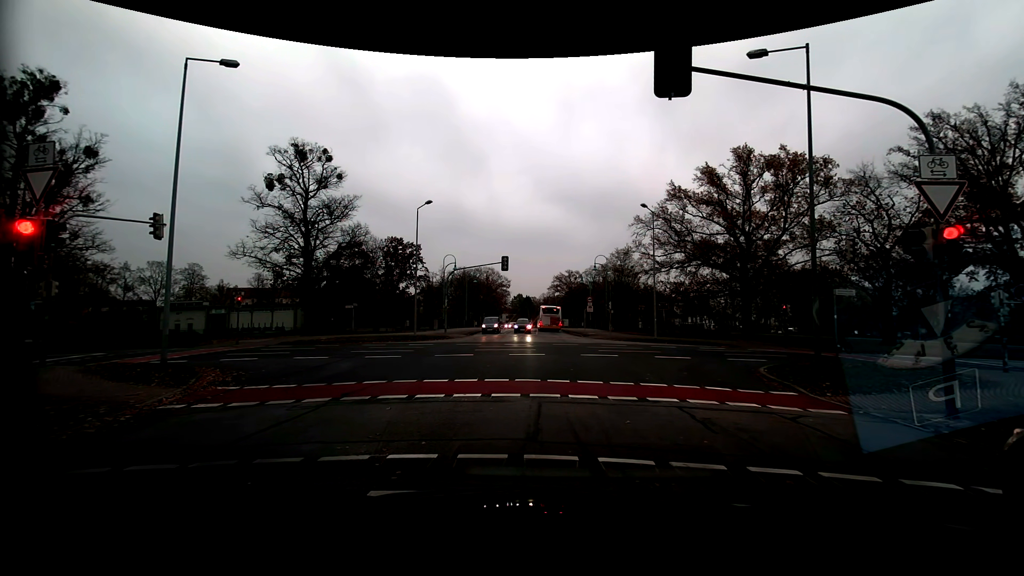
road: residential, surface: asphalt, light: Day
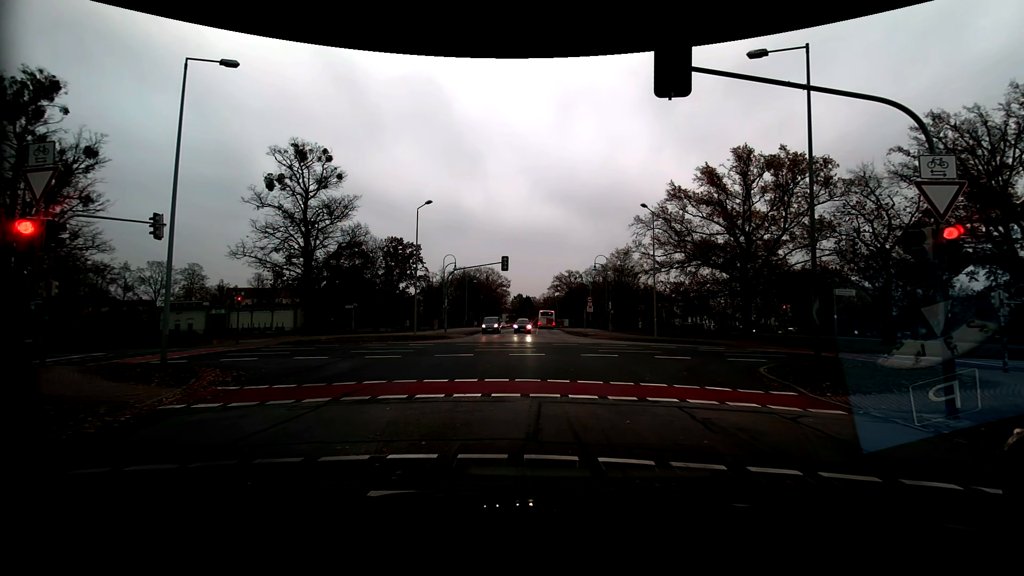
(0.0, 0.0) m; 0°
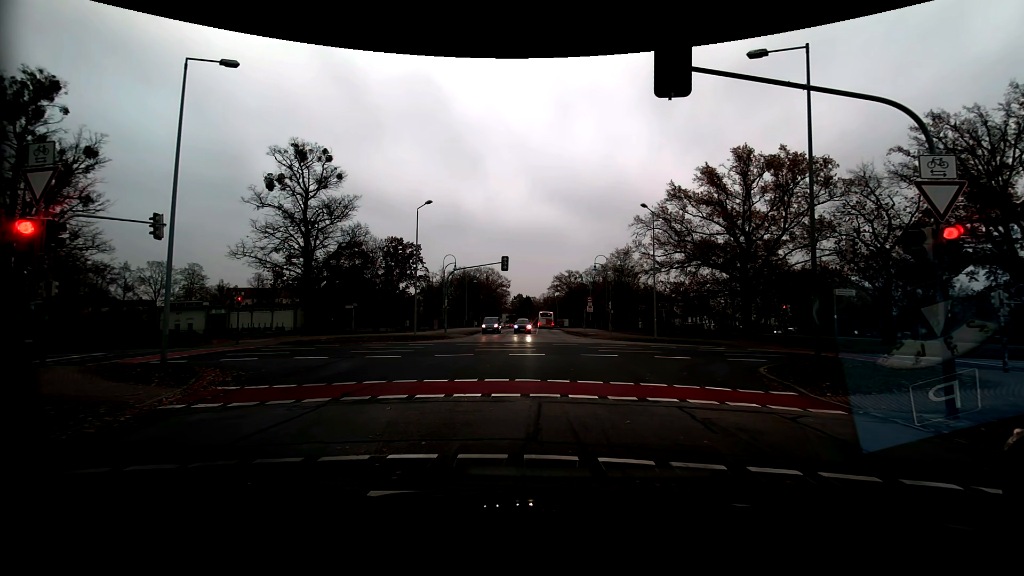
(0.0, 0.0) m; 0°
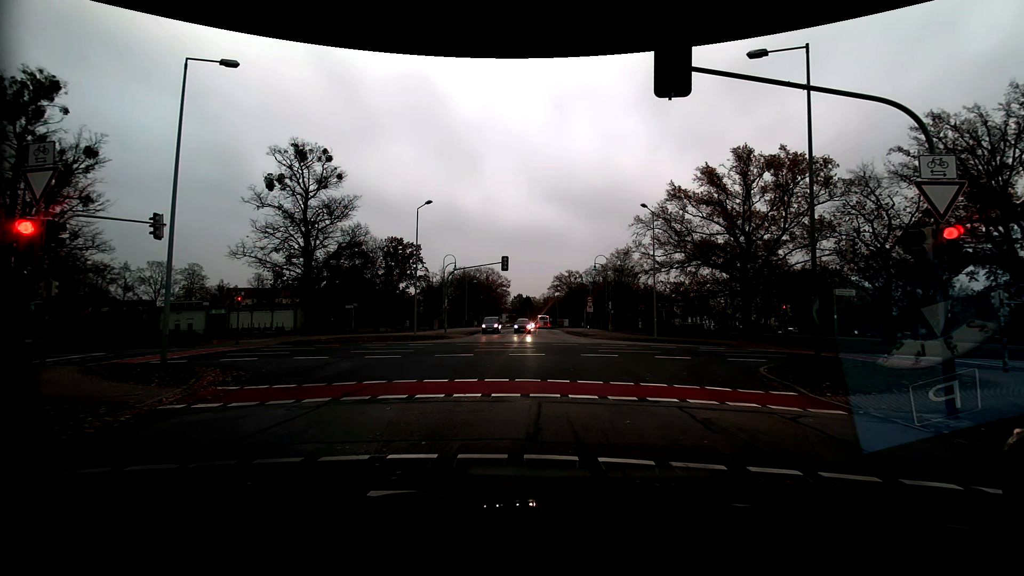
(0.0, 0.0) m; 0°
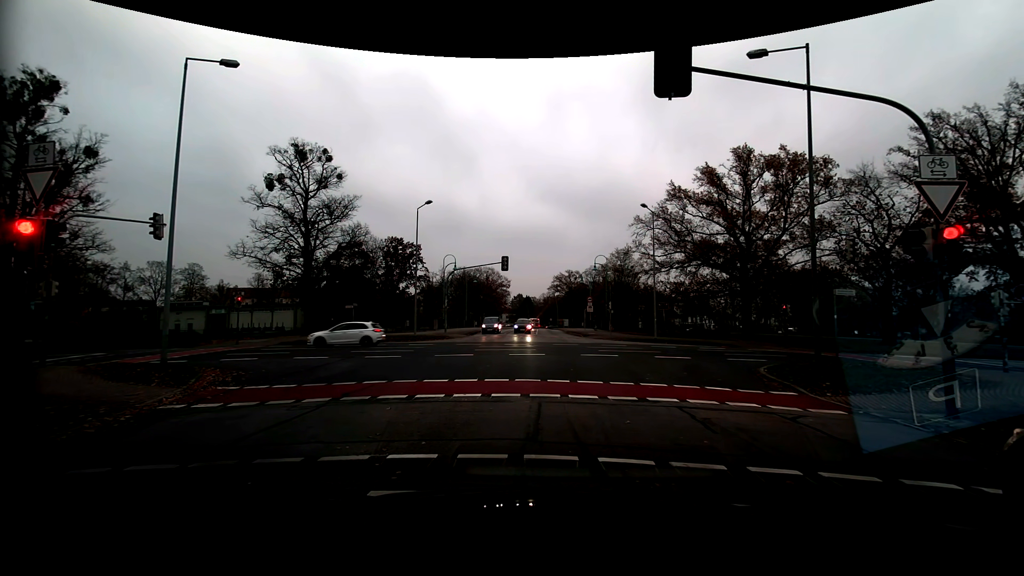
(0.0, 0.0) m; 0°
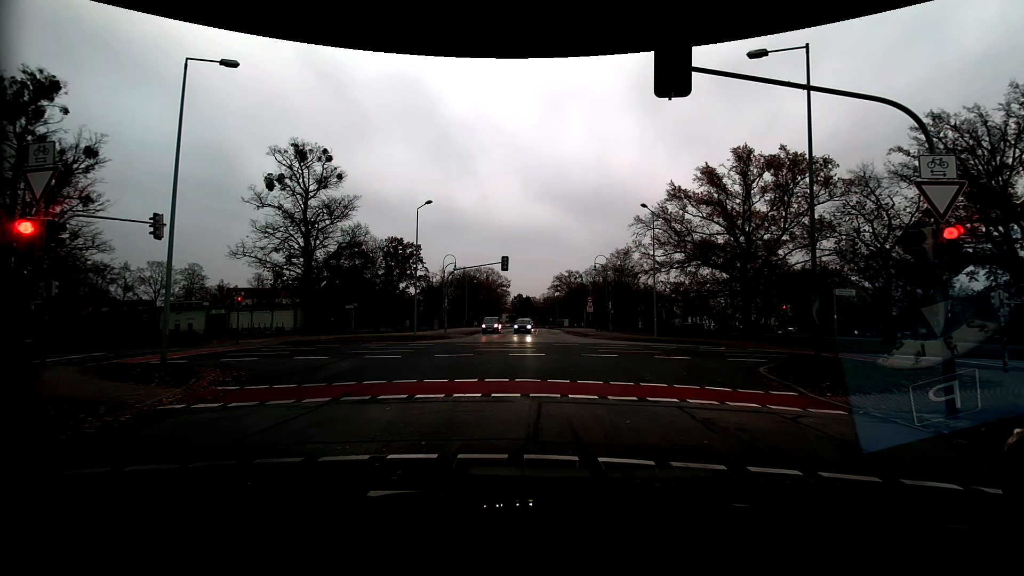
(0.0, 0.0) m; 0°
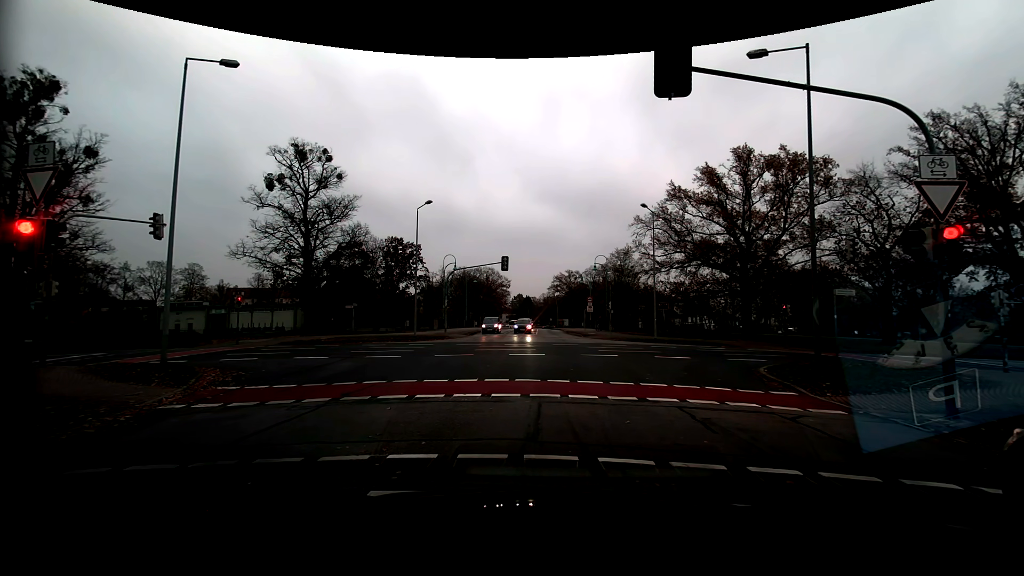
(0.0, 0.0) m; 0°
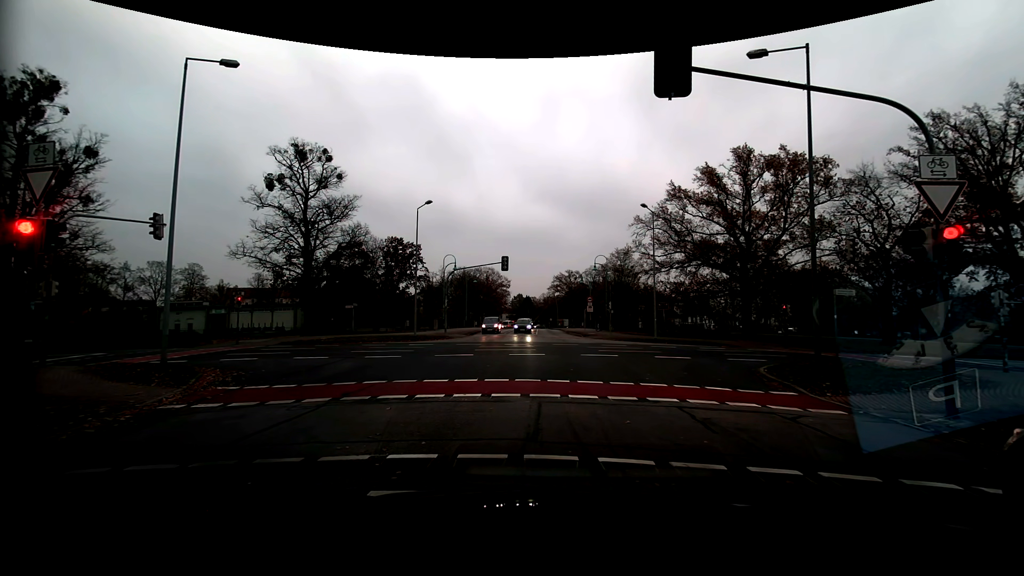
(0.0, 0.0) m; 0°
(0, +10) (0, +20) (-5, +29) (-14, +31) (-24, +31) (-34, +30) (-44, +29) (-54, +27) (-63, +24) (-73, +22) m
